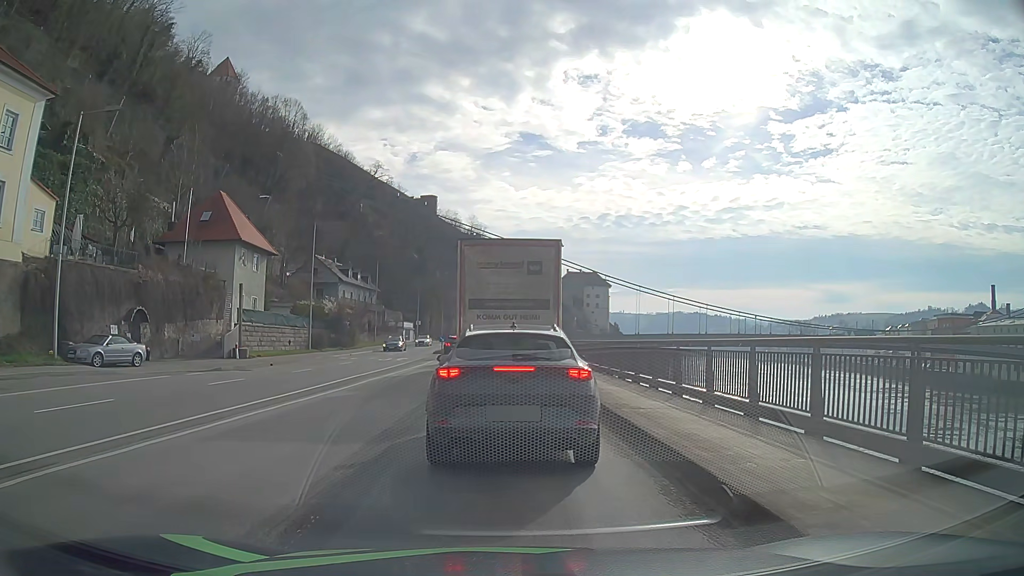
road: primary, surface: asphalt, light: Day
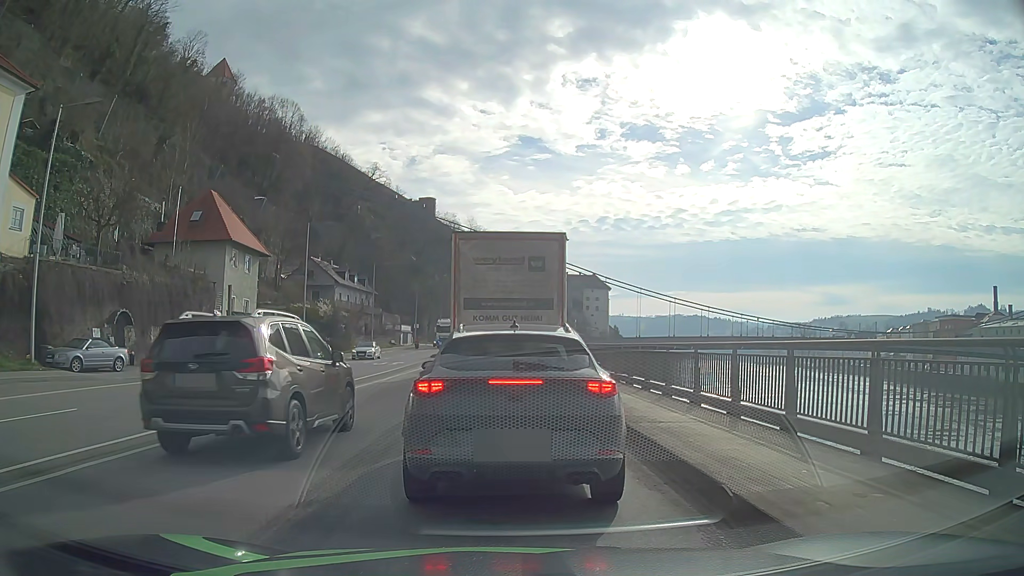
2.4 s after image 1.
(0.0, +1.5) m; -1°
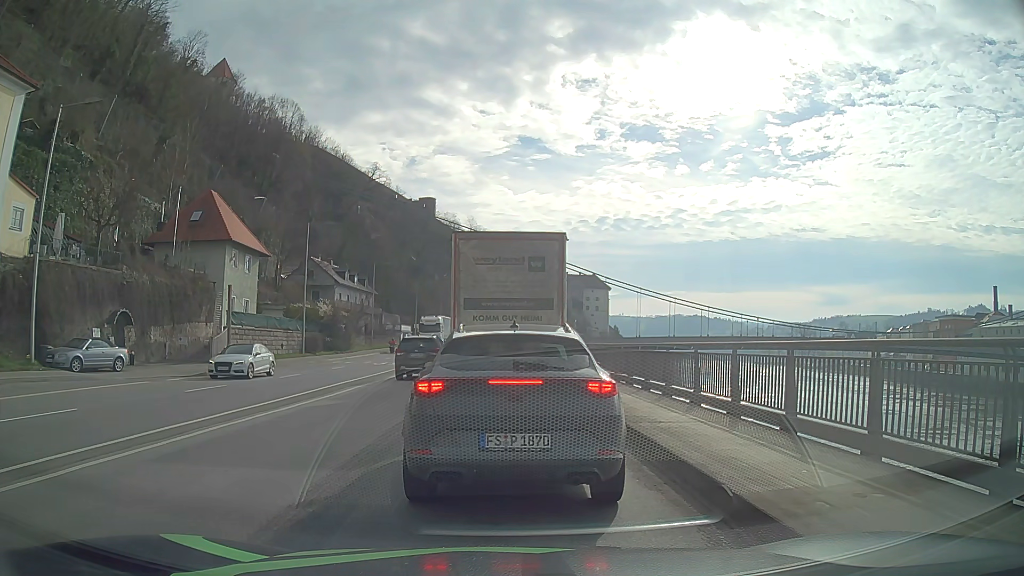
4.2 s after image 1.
(0.0, 0.0) m; 0°
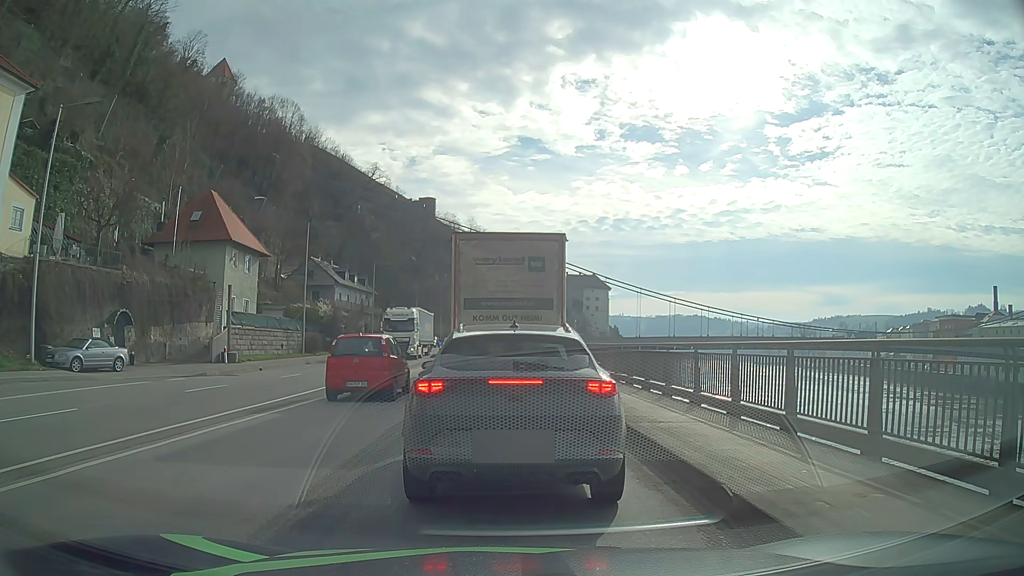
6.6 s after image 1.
(0.0, 0.0) m; 0°
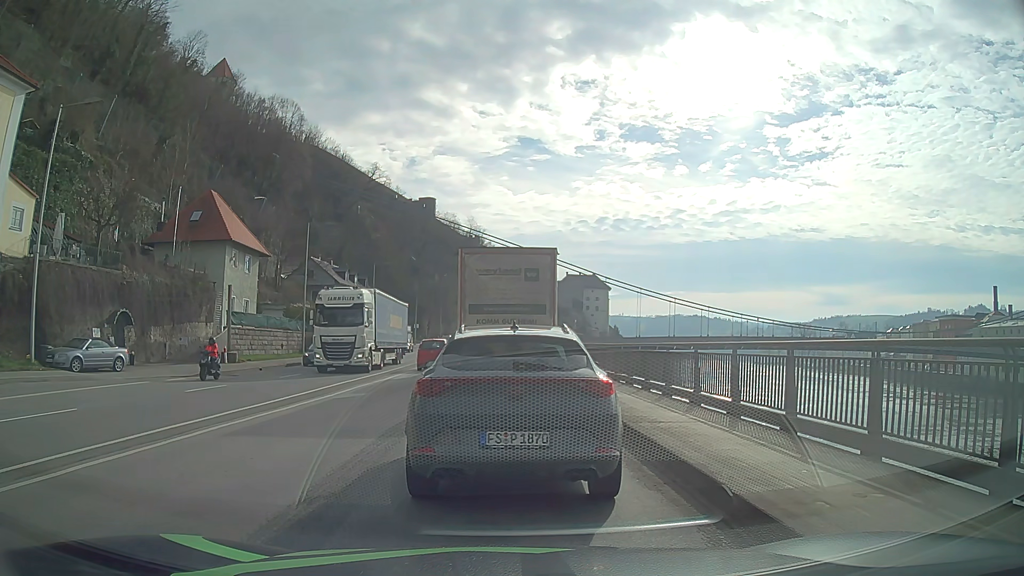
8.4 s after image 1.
(0.0, 0.0) m; 0°
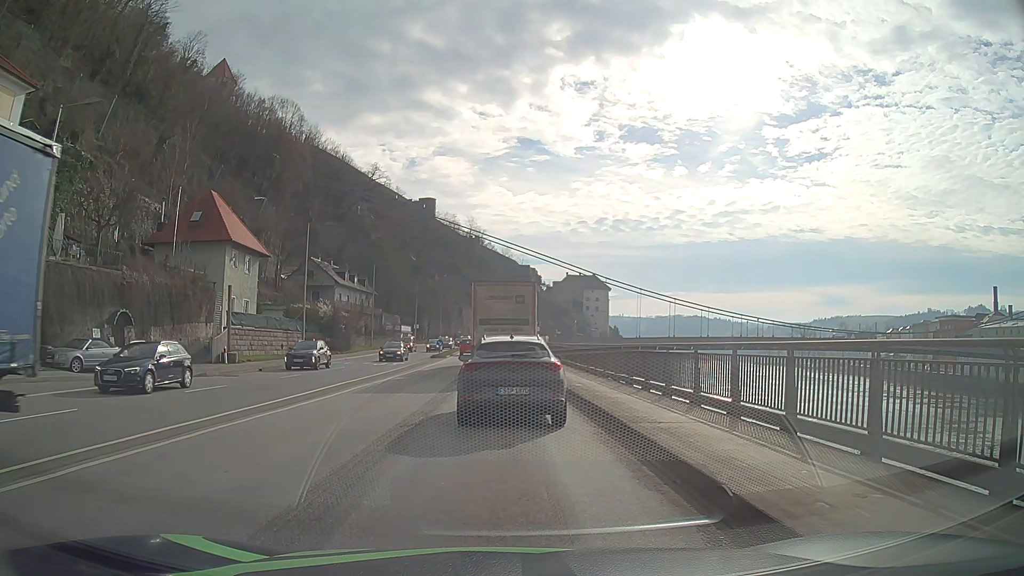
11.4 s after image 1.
(0.0, 0.0) m; 0°
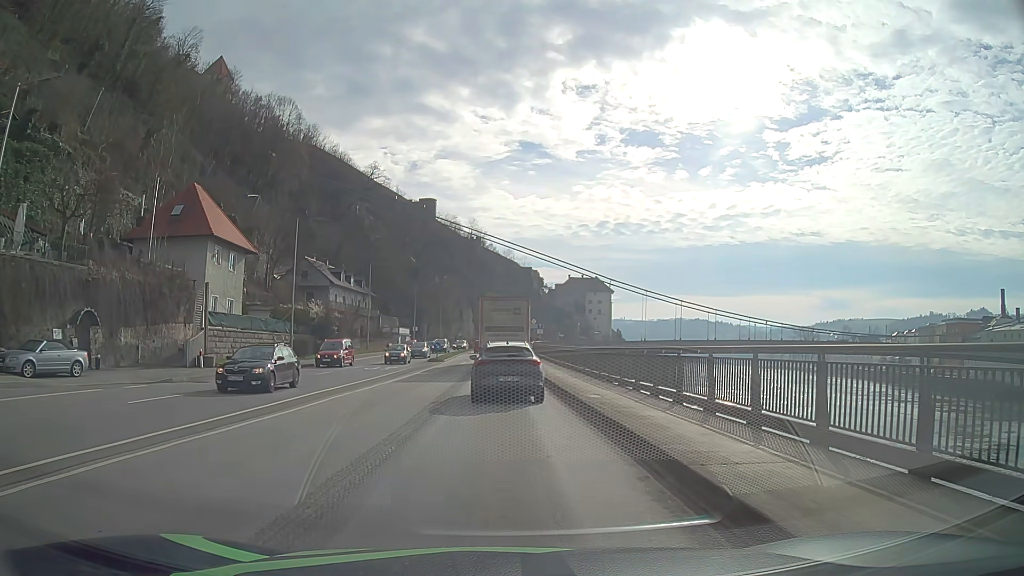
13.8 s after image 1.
(0.0, +3.5) m; +1°
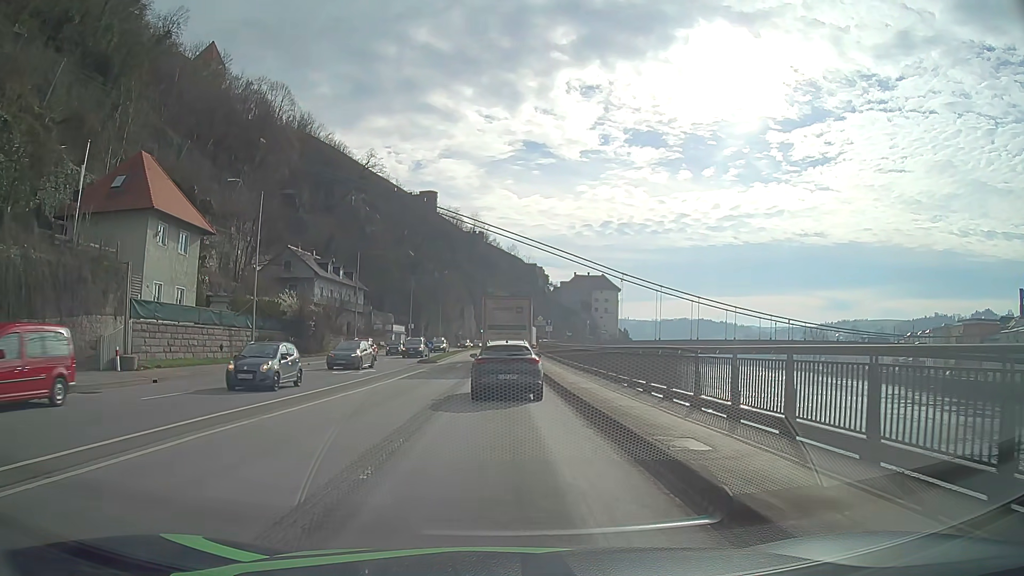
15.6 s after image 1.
(-0.1, +8.7) m; -1°
(0, +10) (0, +20) (0, +30) (0, +40) (0, +50) (0, +60) (0, +70) (0, +80) (0, +90) (+2, +100) m
